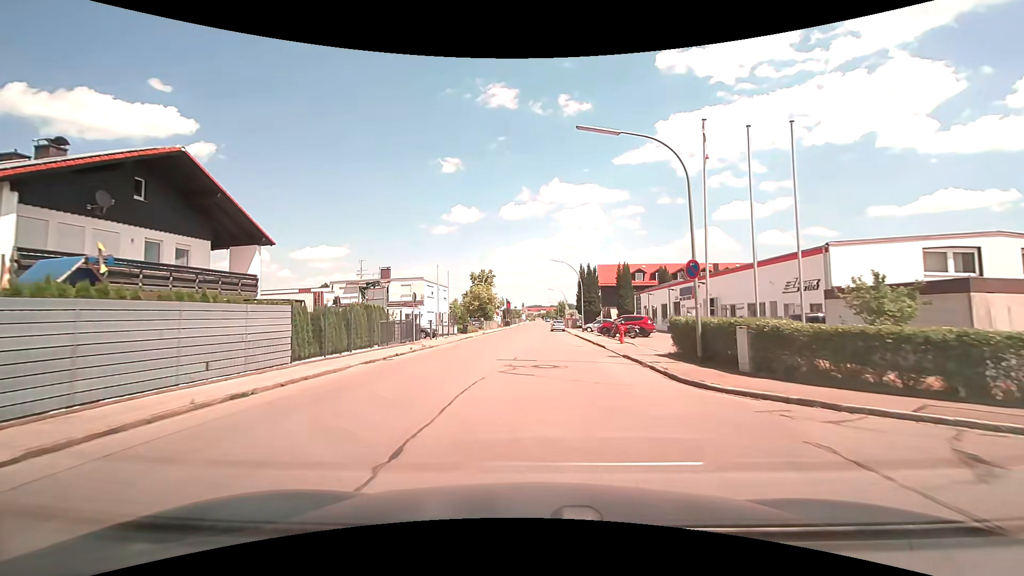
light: Day
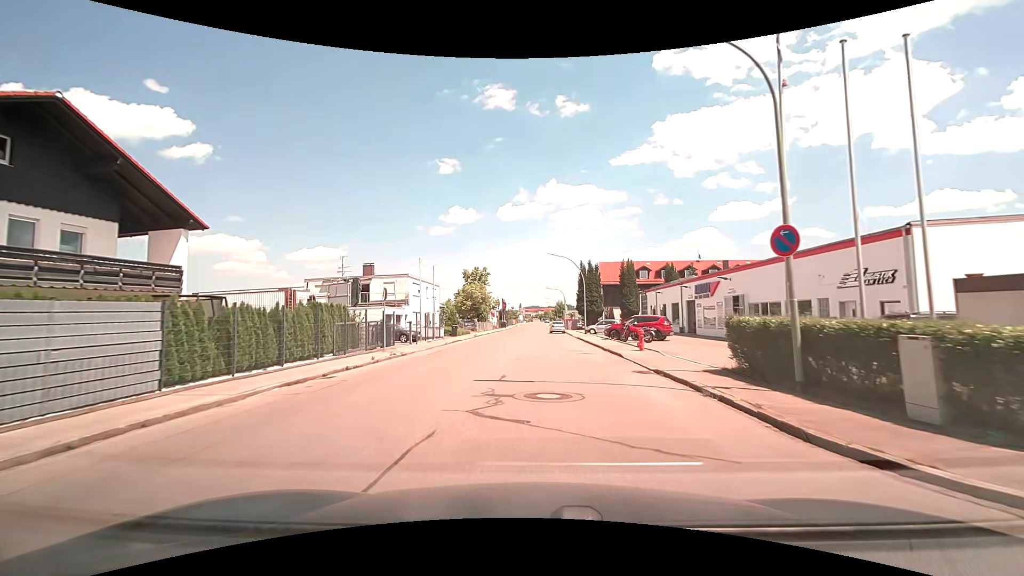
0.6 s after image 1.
(+0.1, +5.5) m; +1°
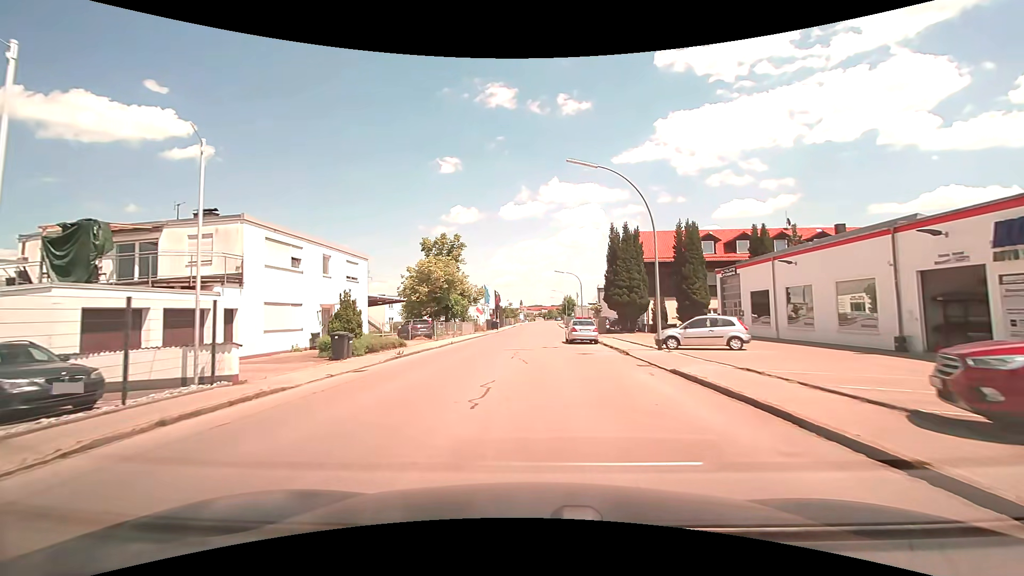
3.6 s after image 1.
(-0.2, +28.7) m; -1°
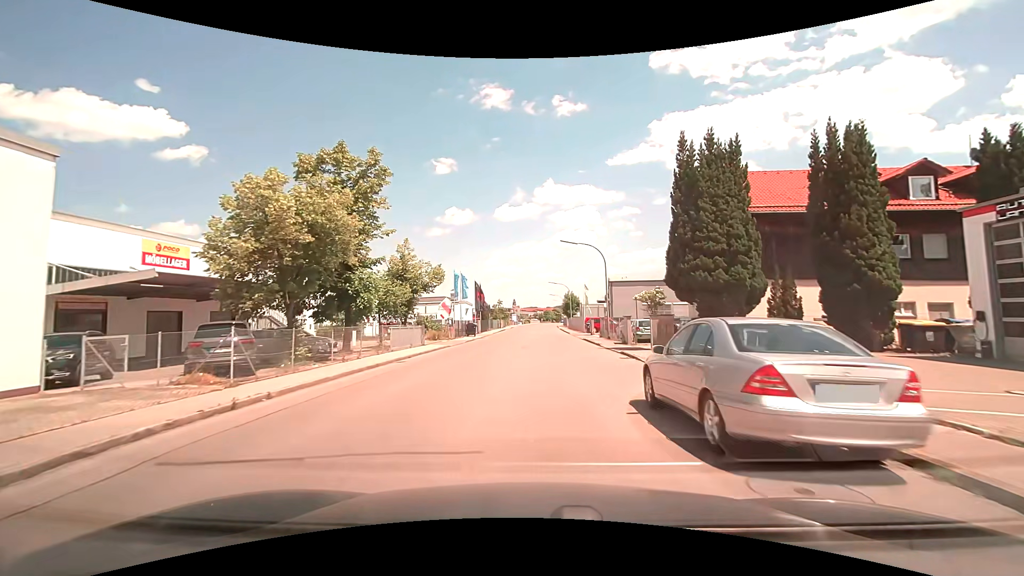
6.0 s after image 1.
(0.0, +24.0) m; +1°
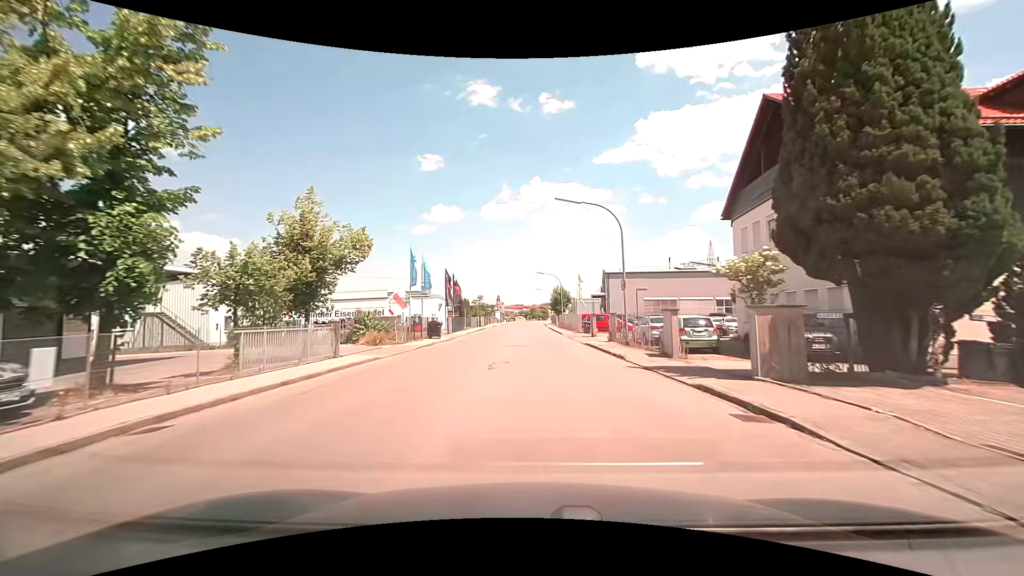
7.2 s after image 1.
(+0.1, +12.3) m; +2°
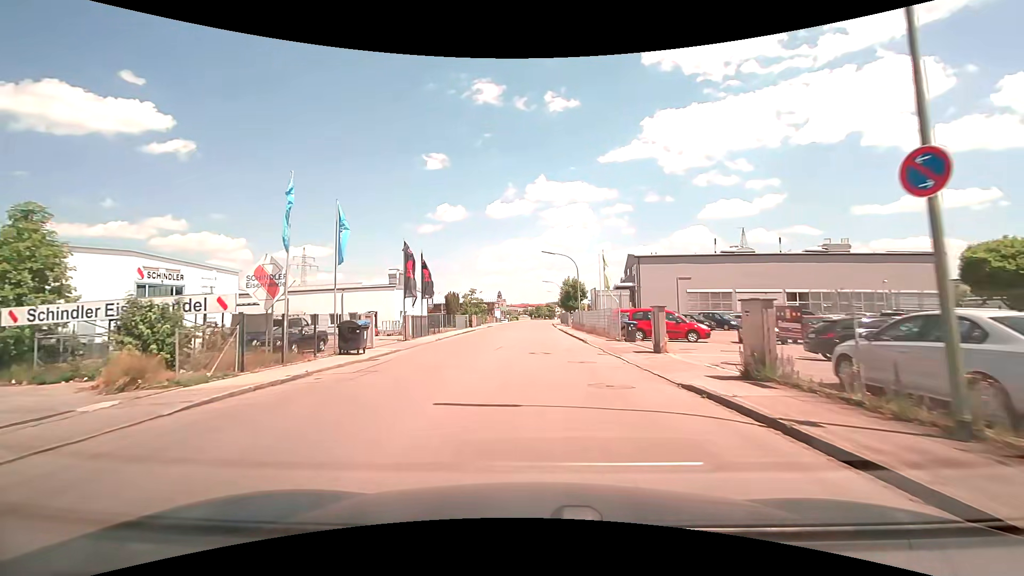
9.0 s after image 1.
(0.0, +18.8) m; -1°
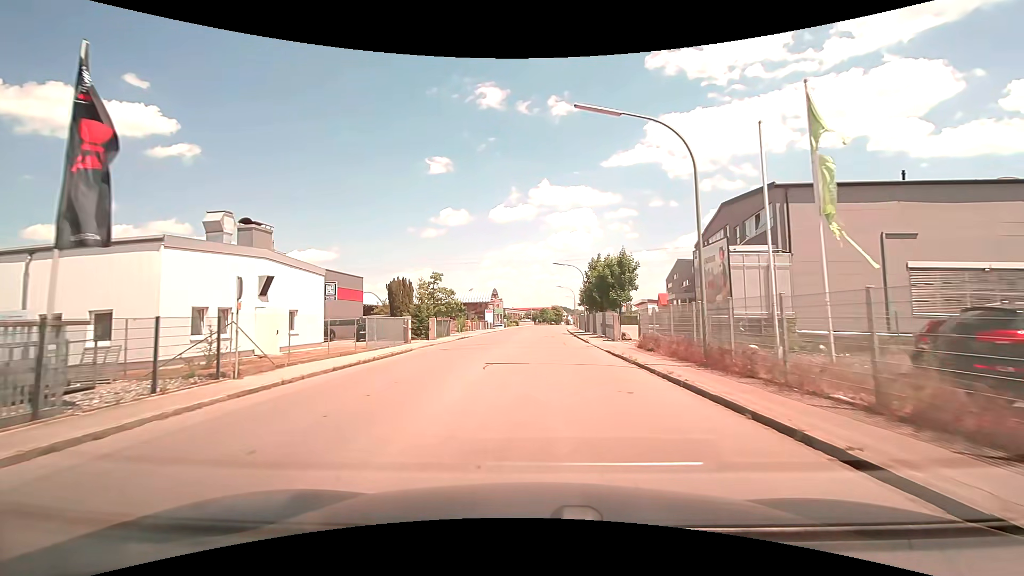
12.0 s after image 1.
(-0.4, +31.9) m; -1°
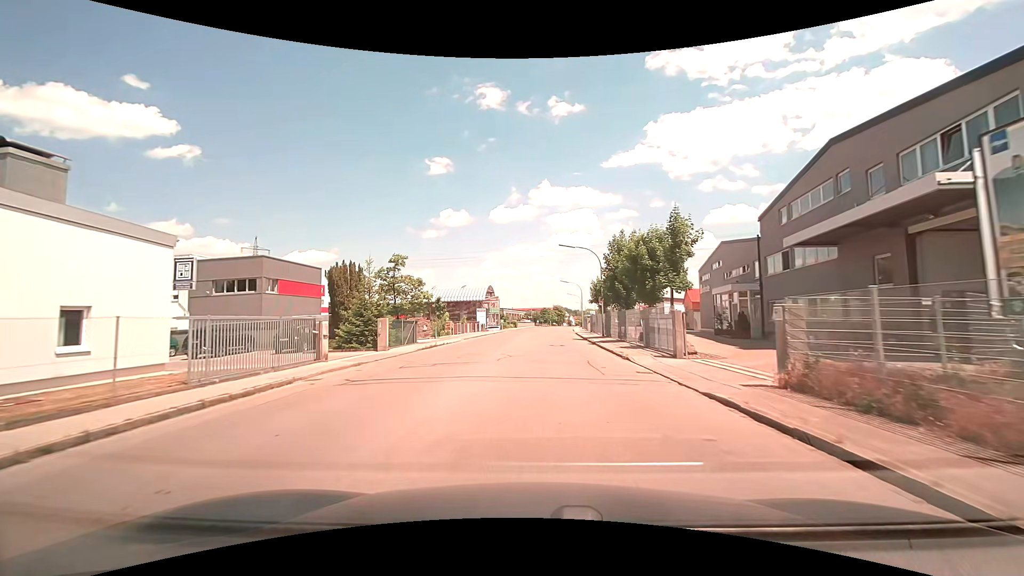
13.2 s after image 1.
(0.0, +12.9) m; 0°
(0, +10) (0, +20) (0, +30) (+1, +40) (+1, +50) (+2, +60) (+3, +70) (+3, +80) (+4, +90) (+5, +100) m
